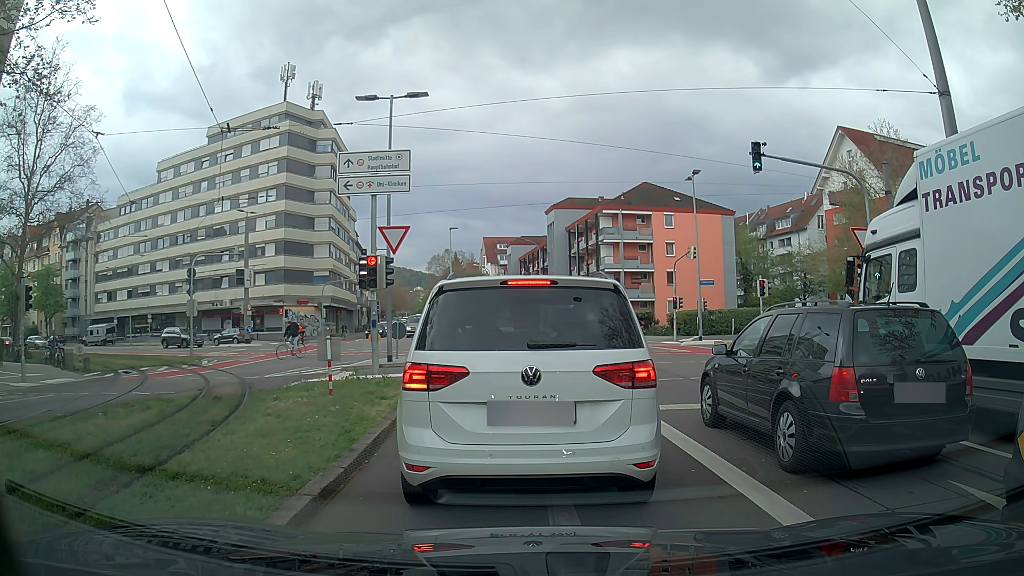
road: secondary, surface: asphalt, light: Day
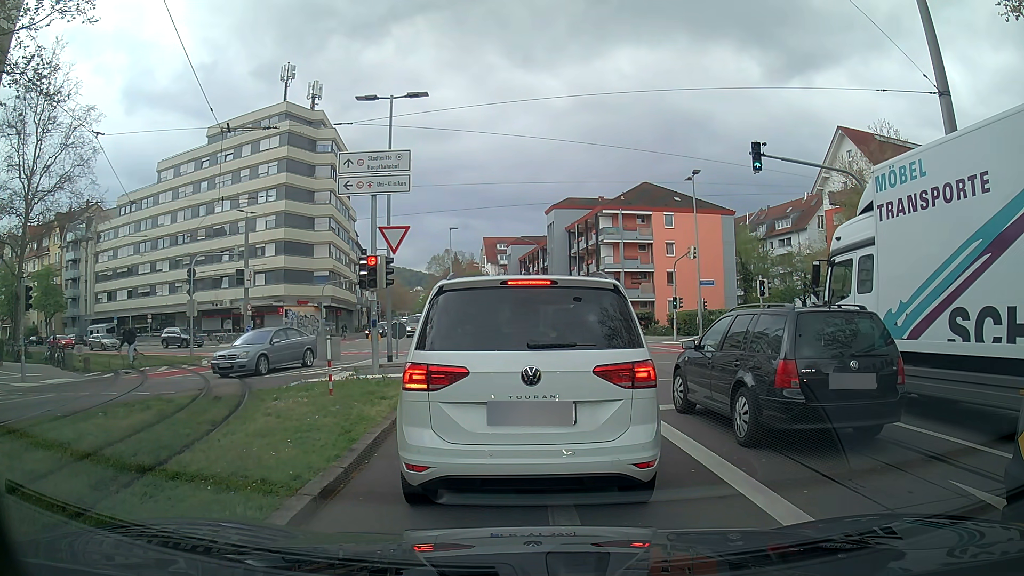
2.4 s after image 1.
(0.0, 0.0) m; 0°
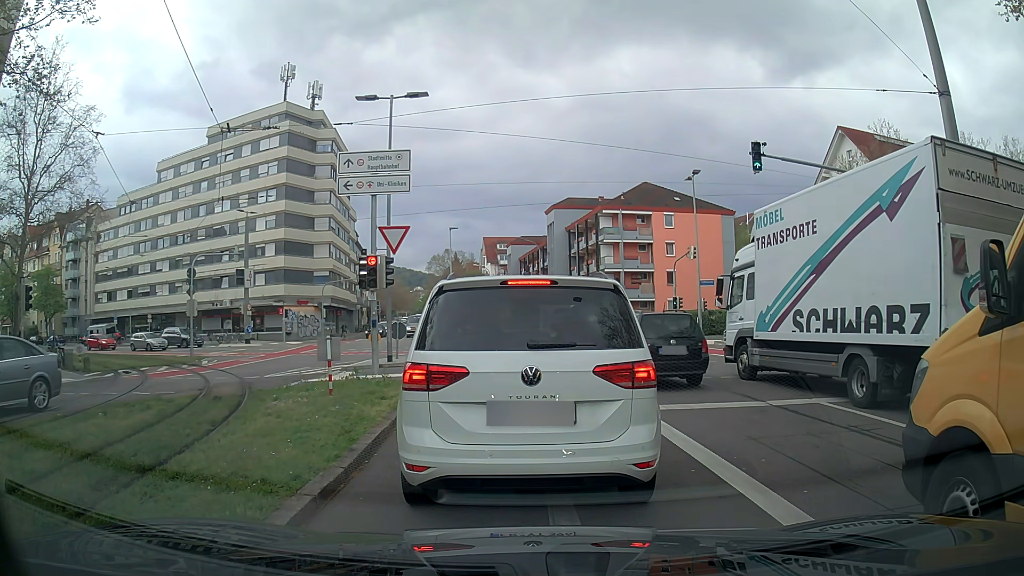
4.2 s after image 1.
(0.0, 0.0) m; 0°
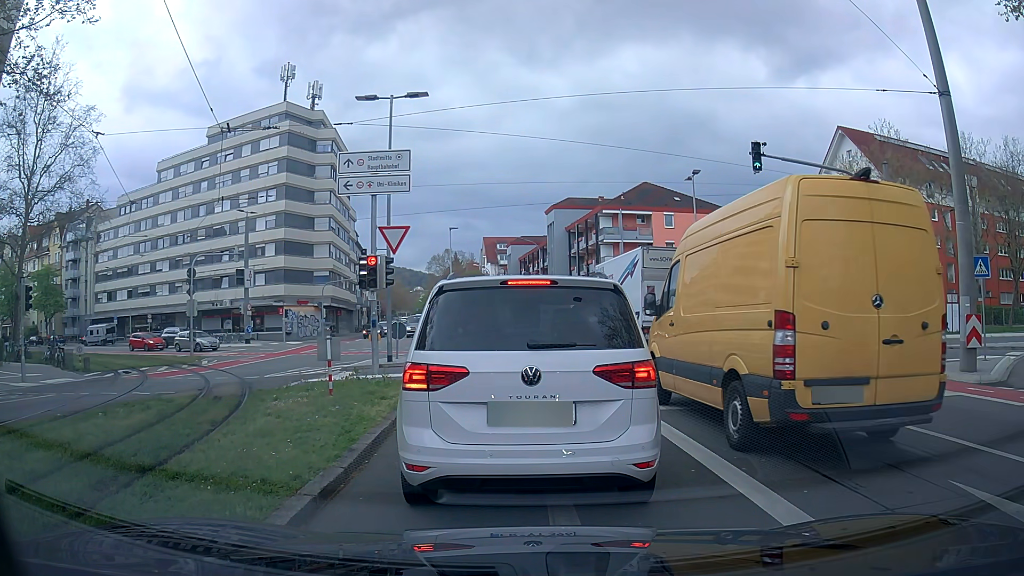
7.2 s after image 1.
(0.0, 0.0) m; 0°
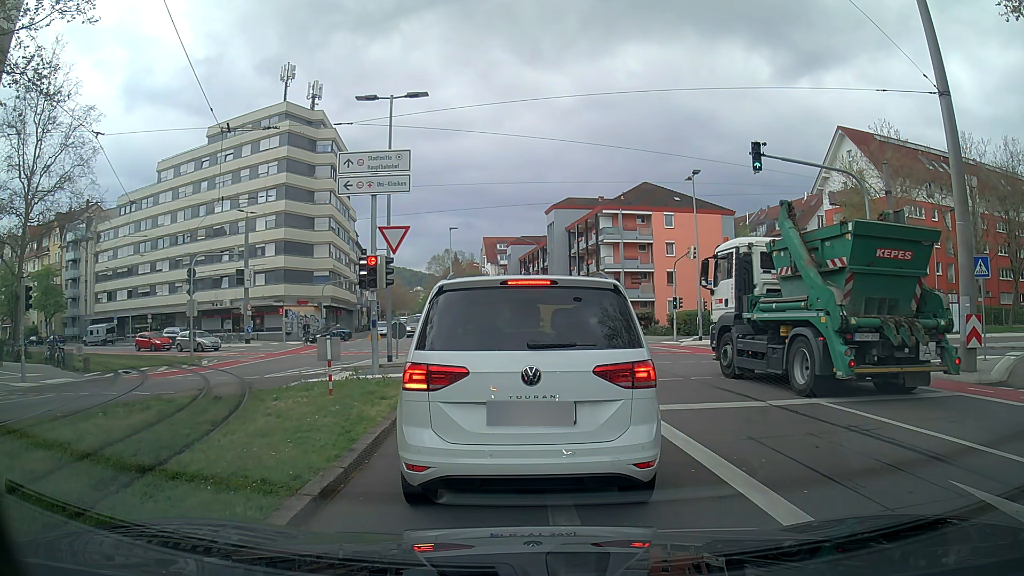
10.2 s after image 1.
(0.0, 0.0) m; 0°
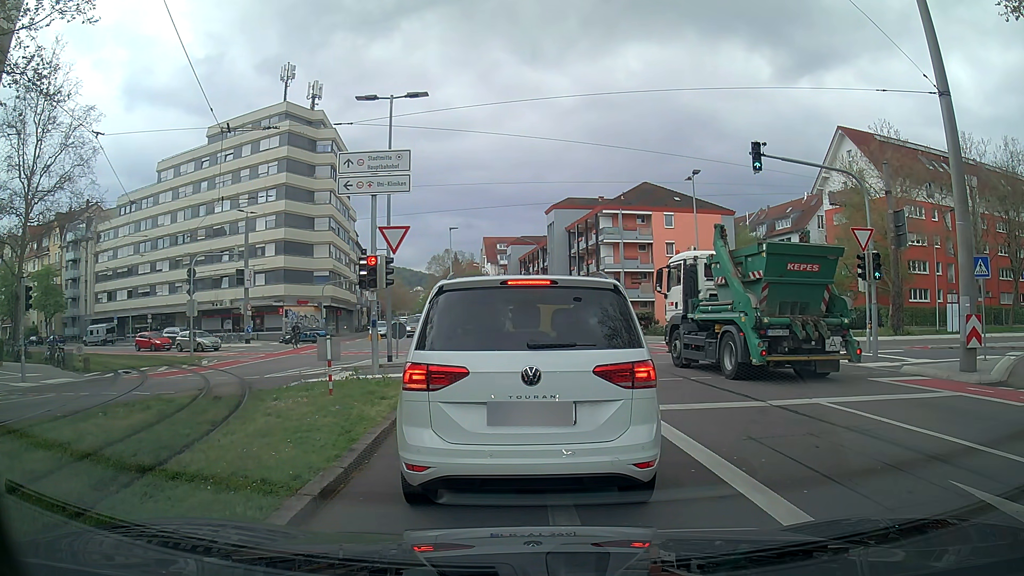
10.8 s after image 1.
(0.0, 0.0) m; 0°
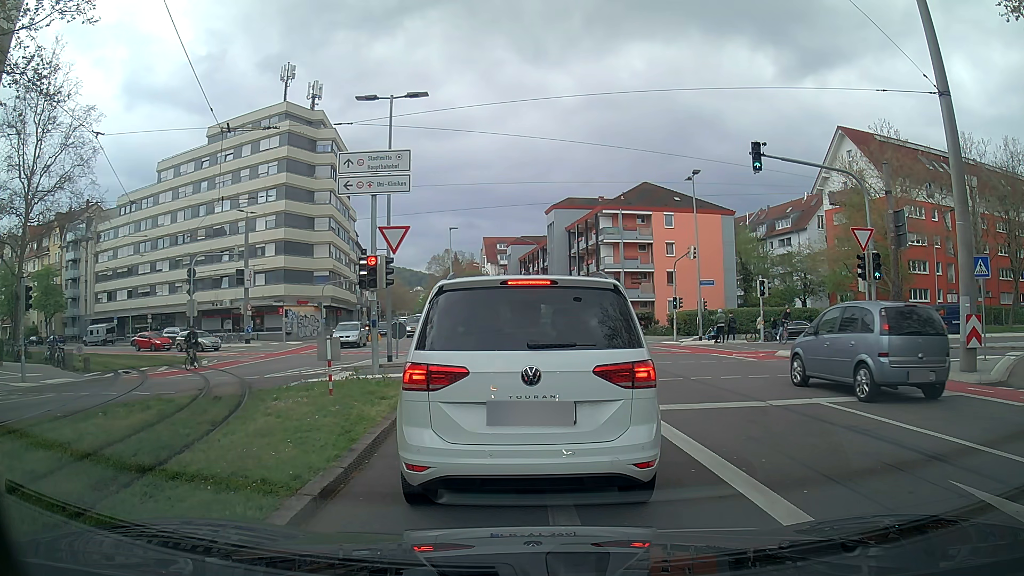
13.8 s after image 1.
(0.0, 0.0) m; 0°
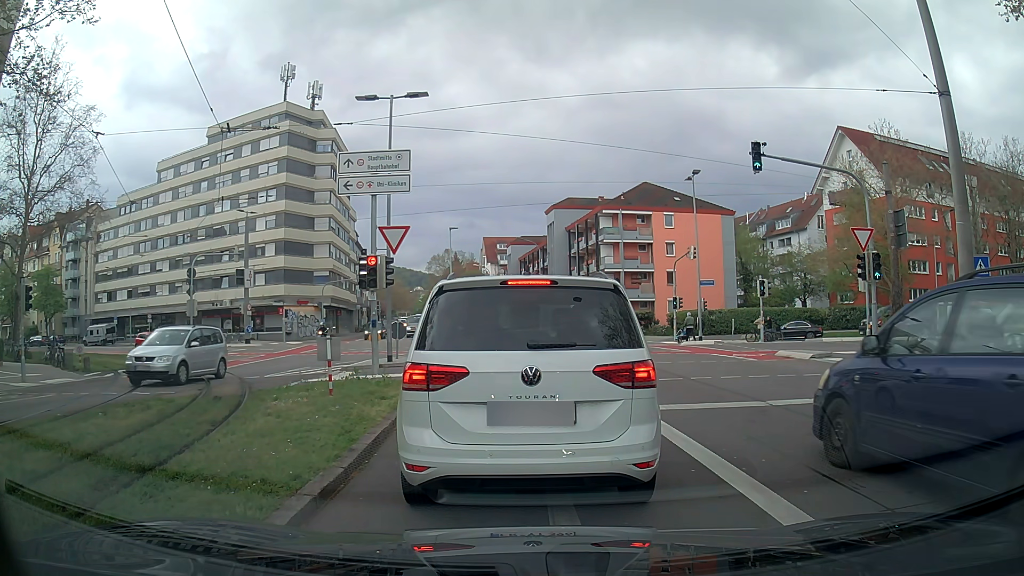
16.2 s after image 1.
(0.0, 0.0) m; 0°
